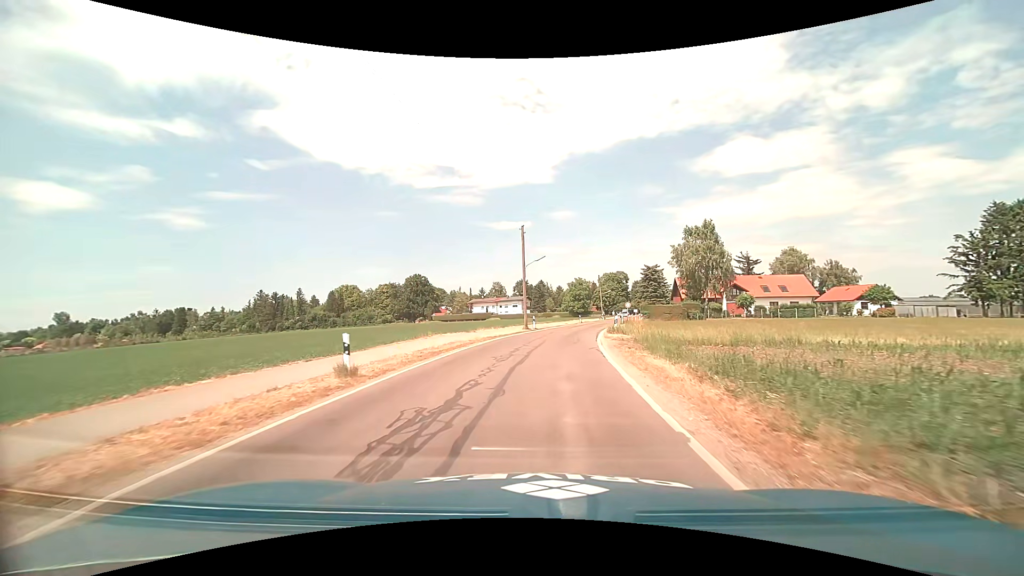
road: tertiary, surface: asphalt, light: Day
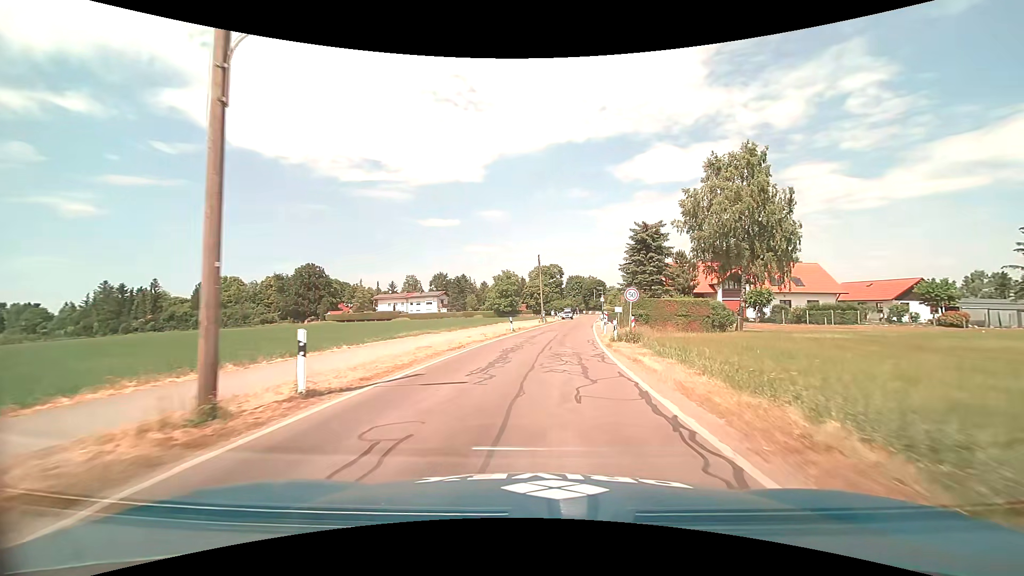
(+2.4, +34.5) m; +8°
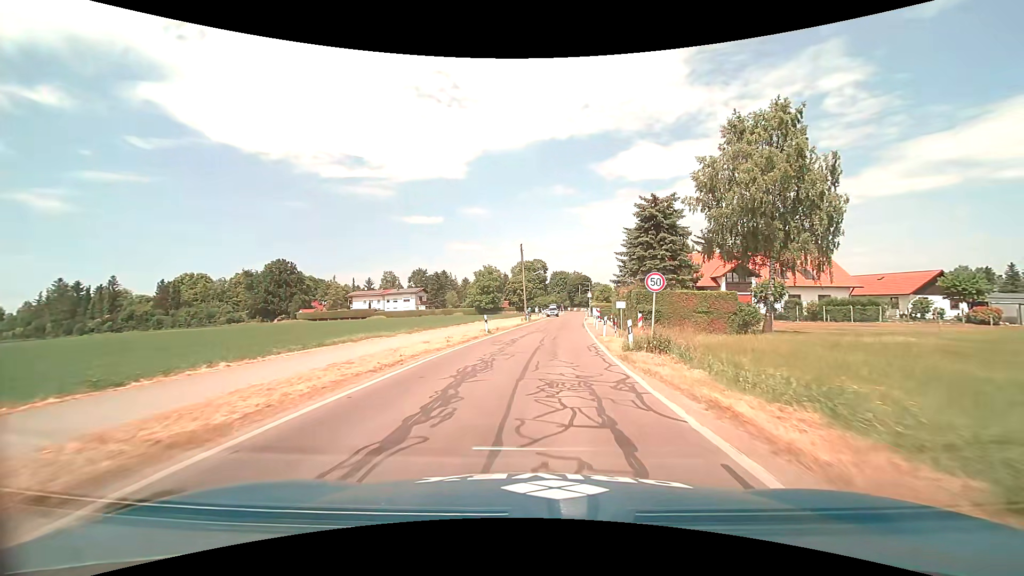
(+0.1, +7.5) m; +2°
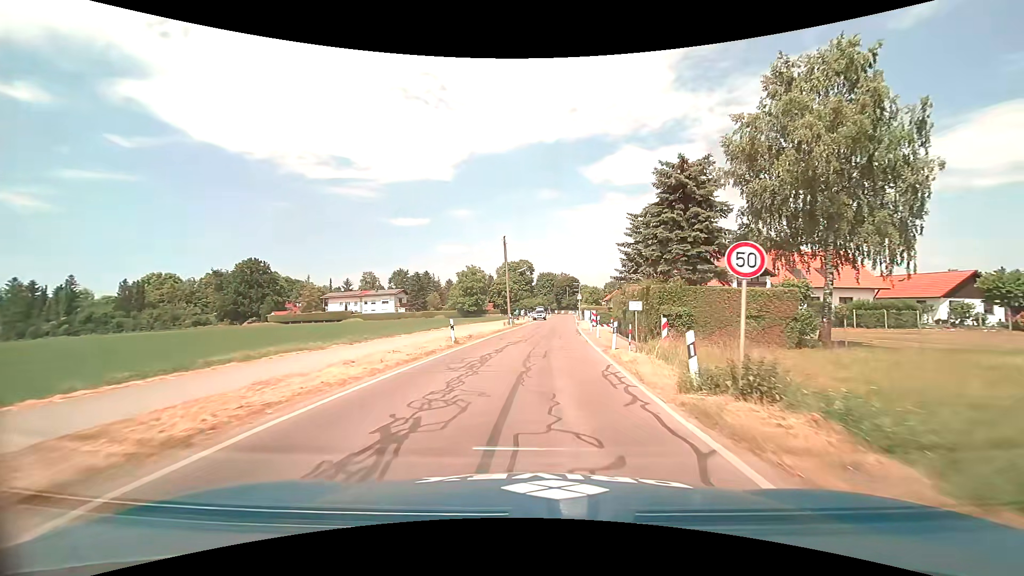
(+0.1, +7.6) m; +2°
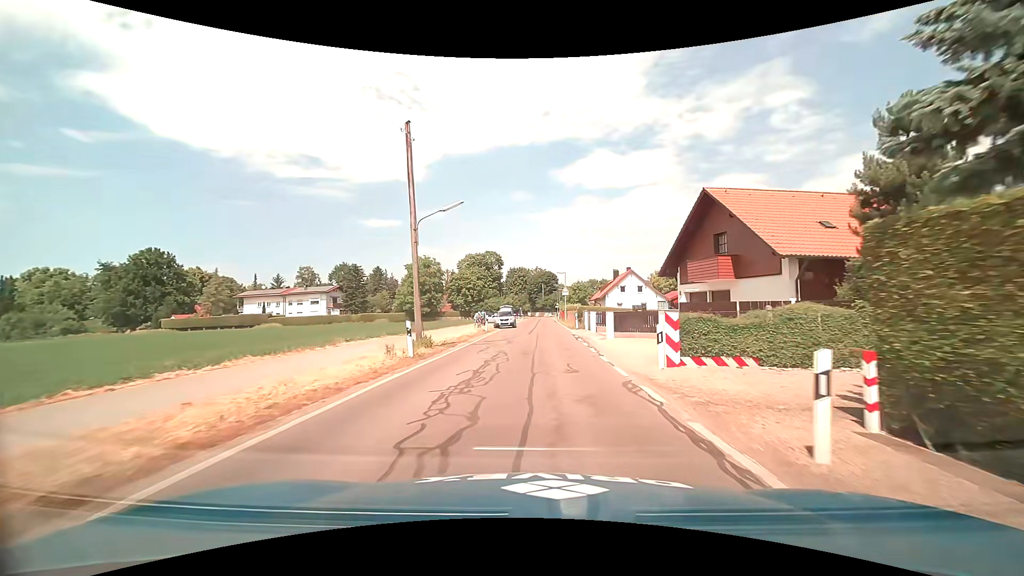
(+0.8, +29.0) m; +3°
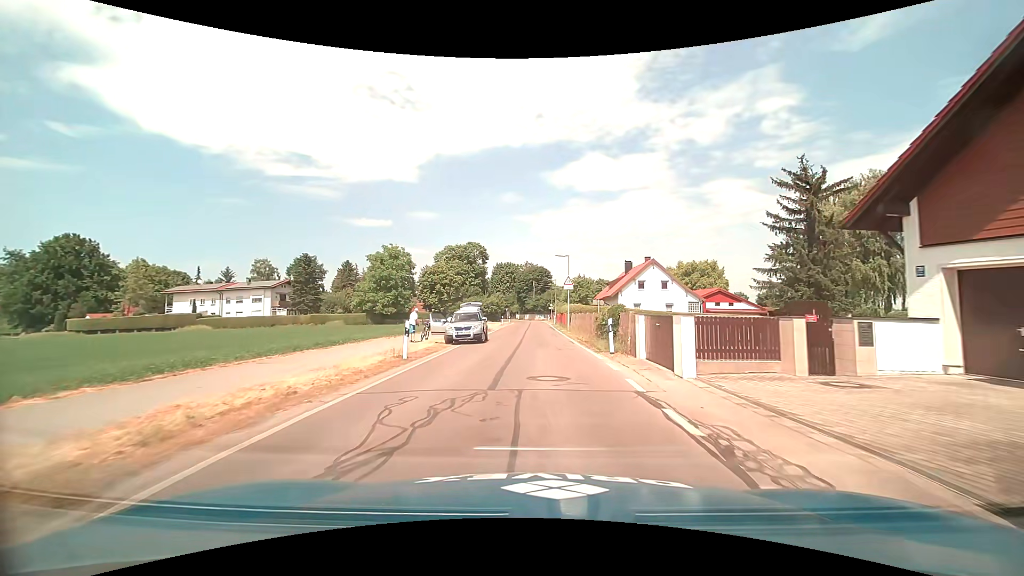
(+0.2, +20.3) m; +1°
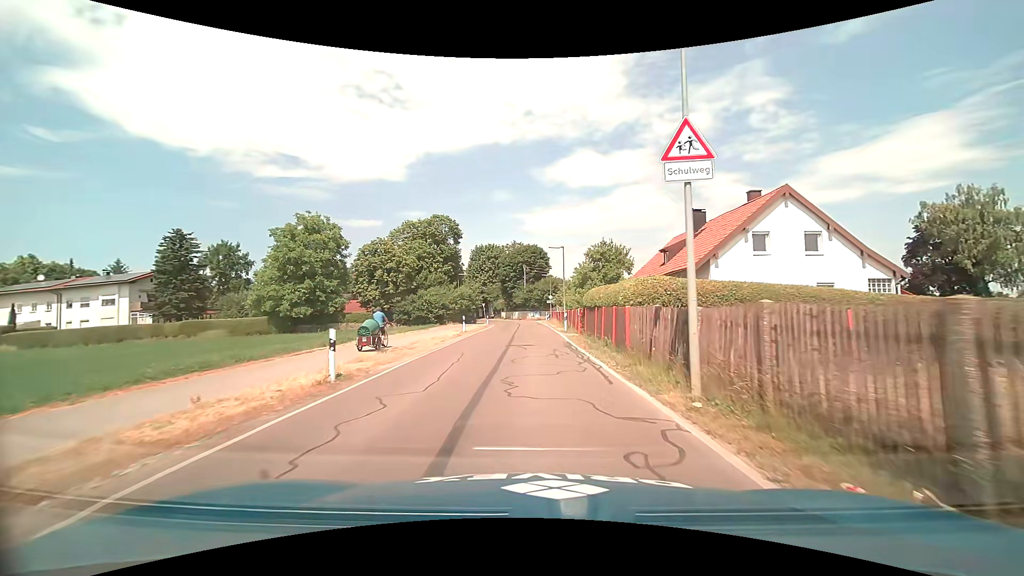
(+0.3, +32.1) m; +1°
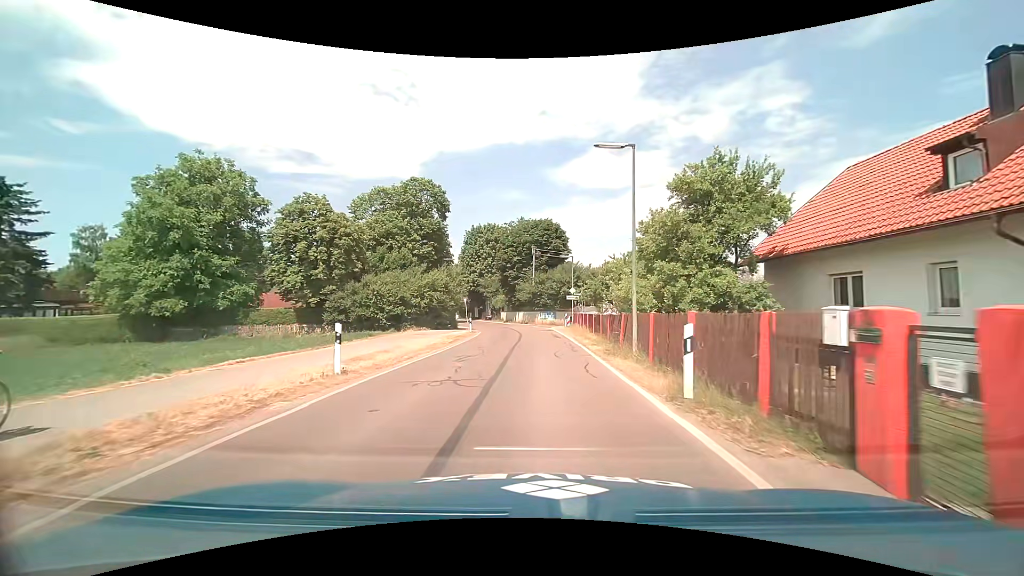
(-0.2, +23.7) m; -1°
(0, +10) (0, +20) (0, +30) (-1, +40) (-2, +50) (-5, +59) (-8, +69) (-11, +79) (-14, +88) (-17, +98) m
